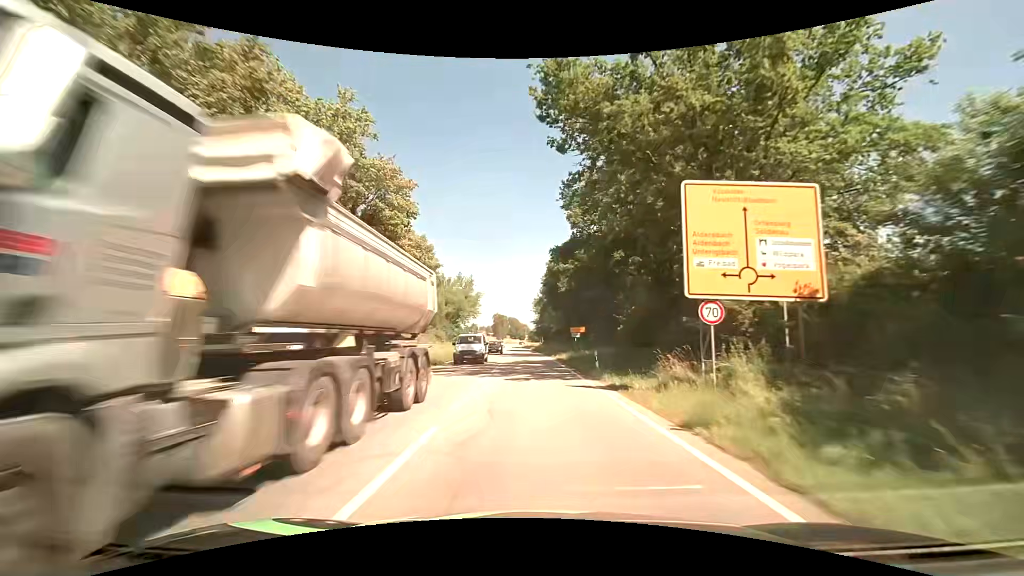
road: secondary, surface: asphalt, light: Day
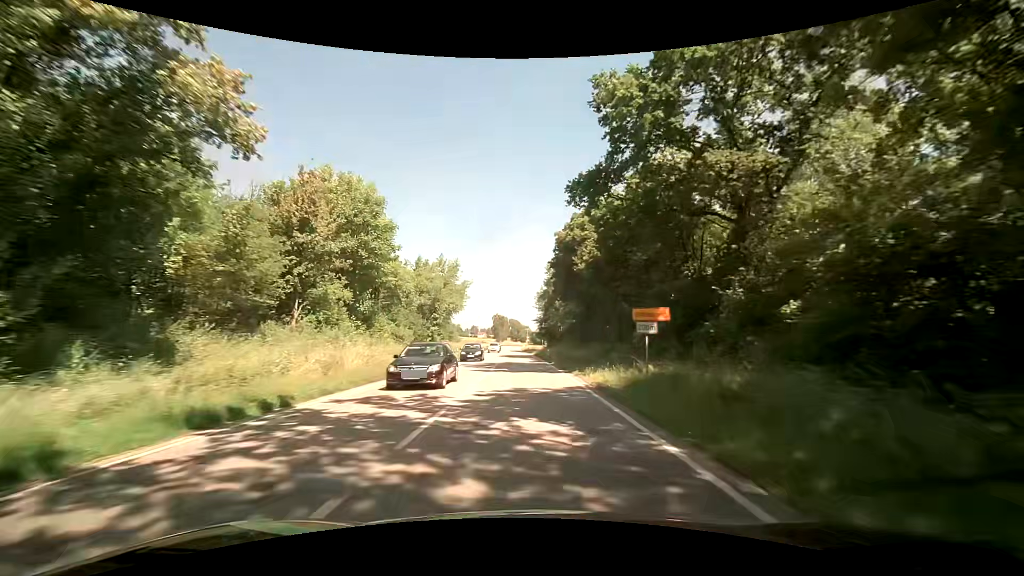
(-0.1, +20.9) m; -1°
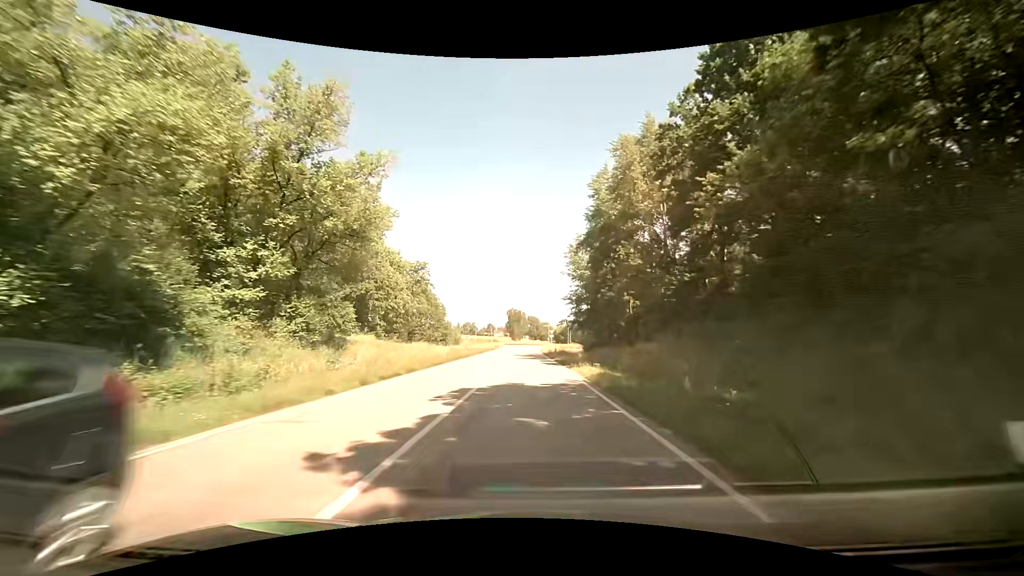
(-0.4, +48.9) m; -2°
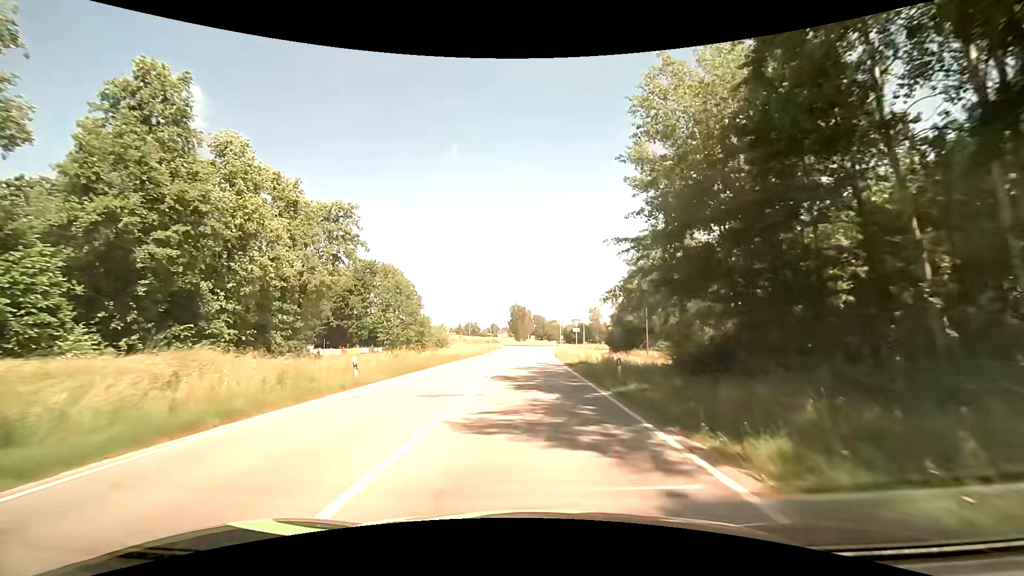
(-0.1, +35.5) m; 0°
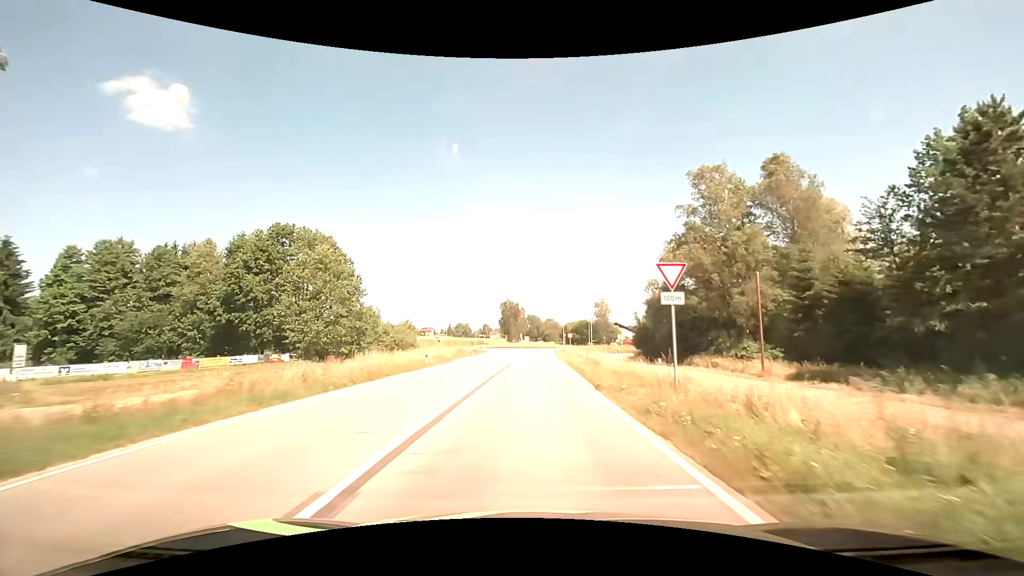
(-0.2, +32.4) m; 0°
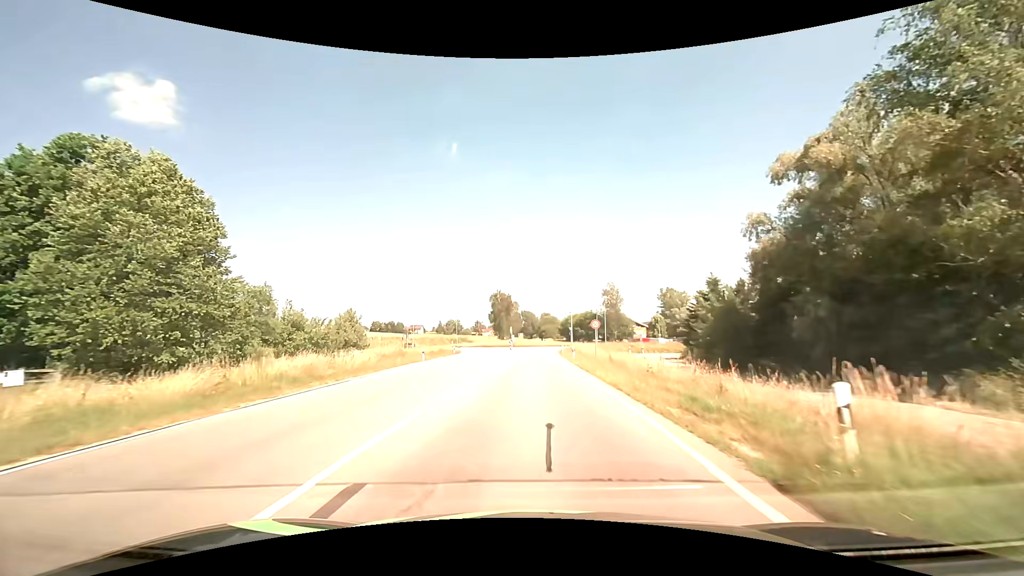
(+0.1, +29.5) m; 0°
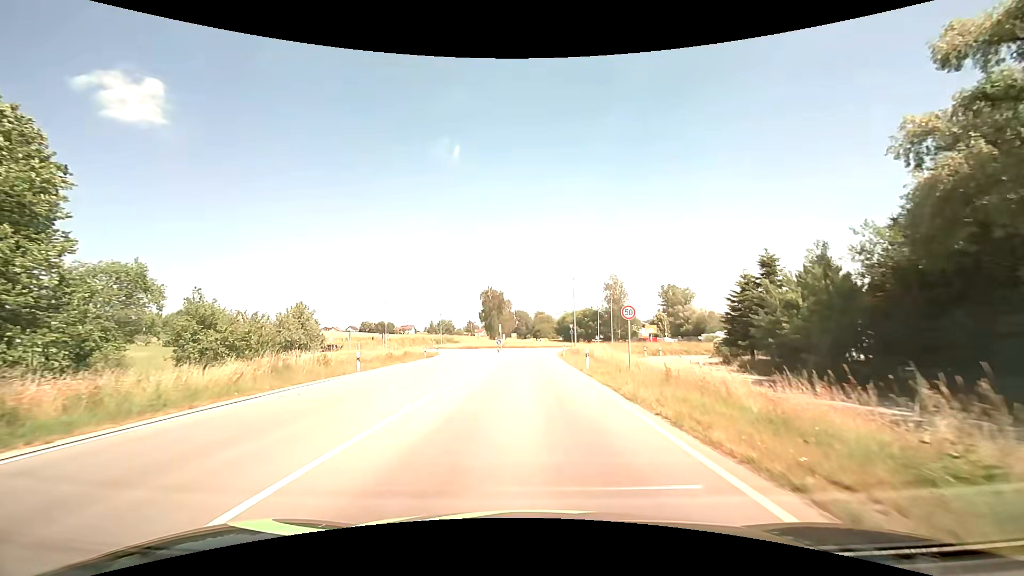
(+0.1, +13.6) m; +1°
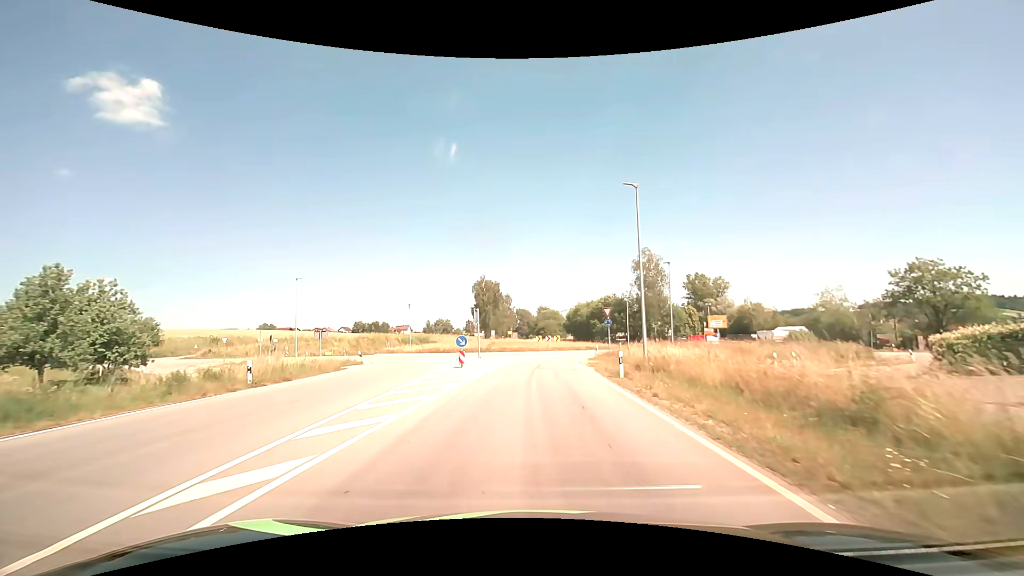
(-0.3, +30.6) m; -1°
(0, +10) (0, +20) (0, +30) (+2, +40) (+7, +48) (+13, +57) (+14, +66) (+10, +75) (+5, +84) (+1, +93) m
